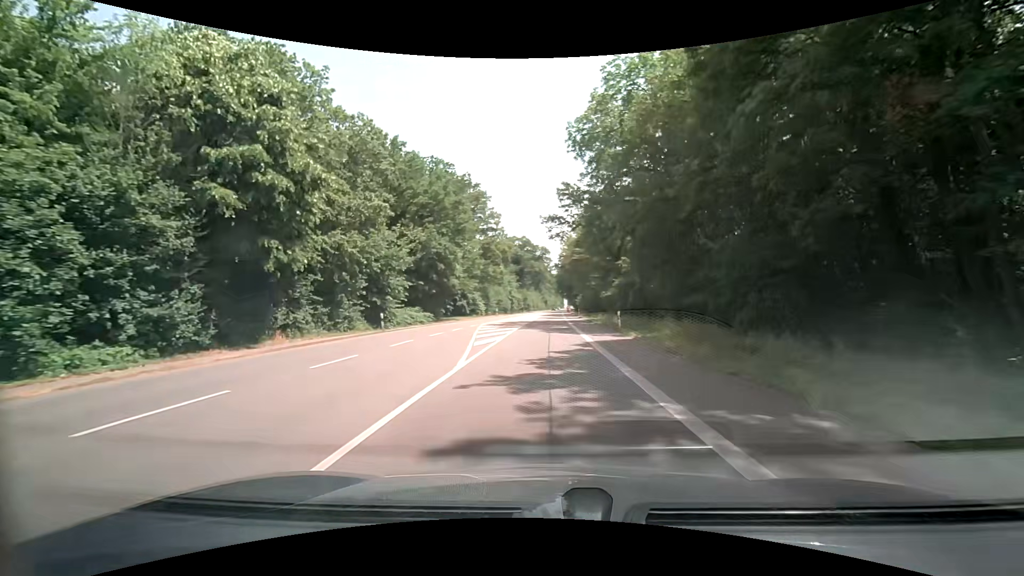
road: secondary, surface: asphalt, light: Day
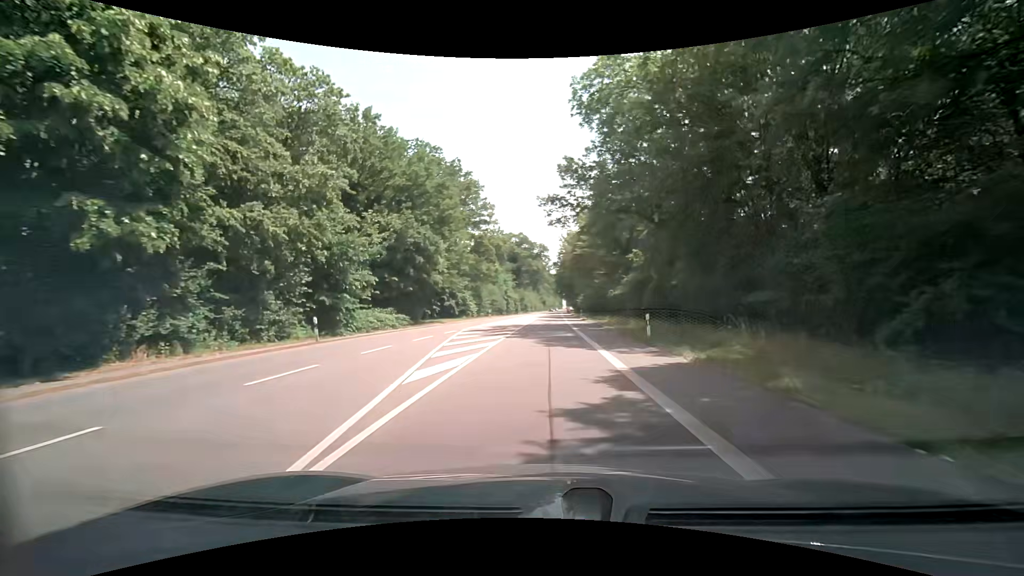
(0.0, +8.5) m; 0°
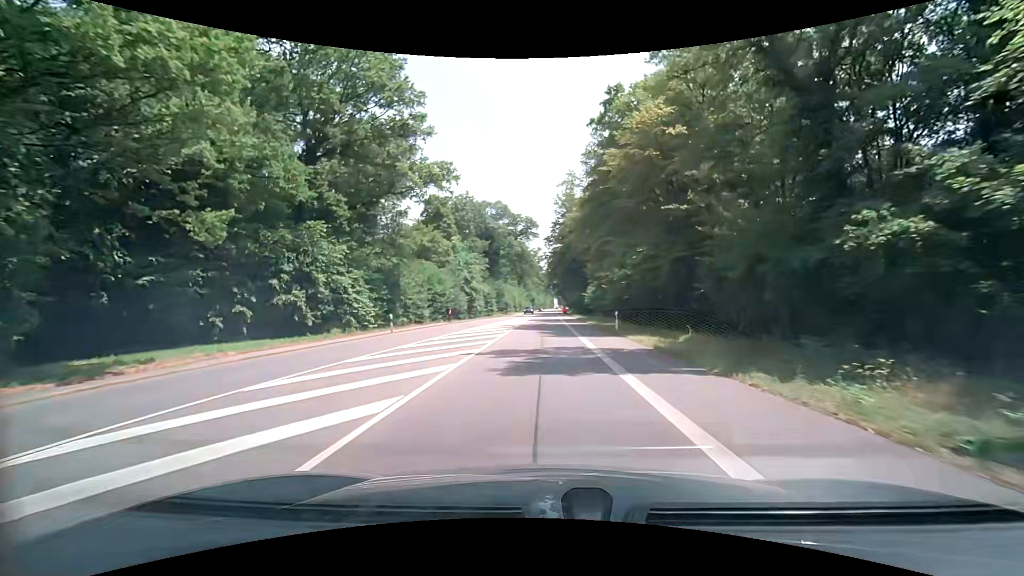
(+0.7, +42.2) m; +1°
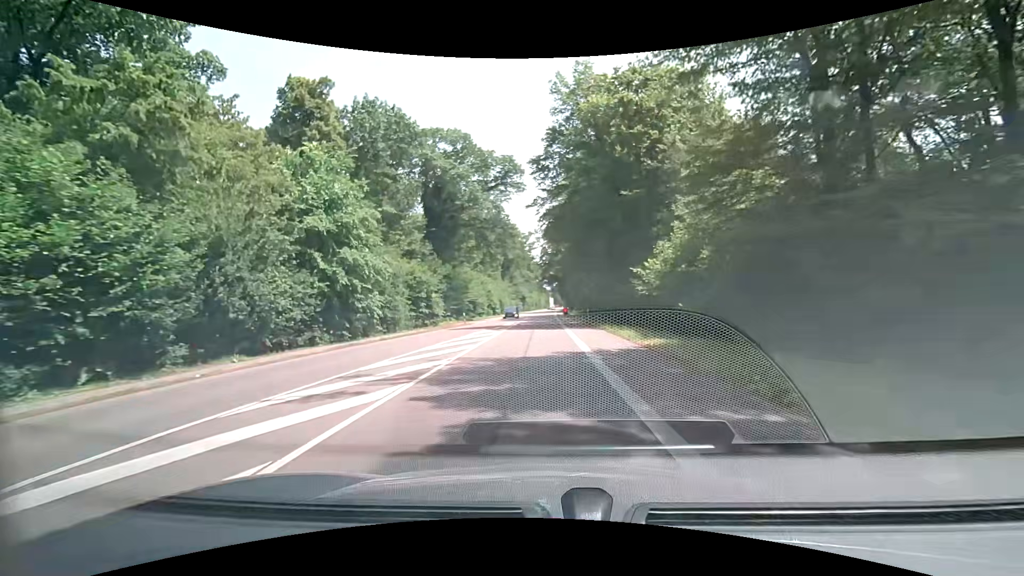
(+0.2, +41.1) m; +1°
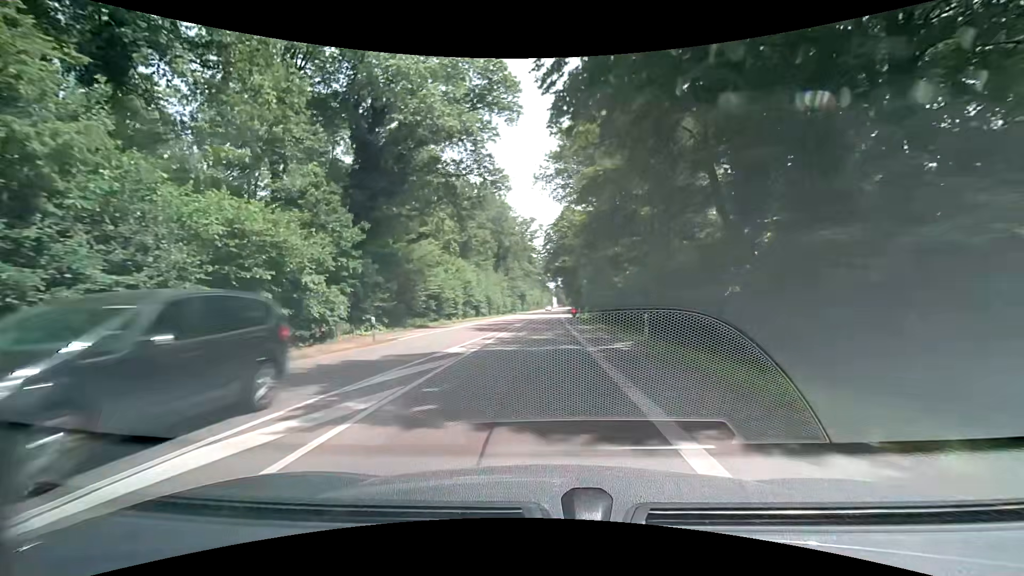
(-0.2, +23.9) m; -1°
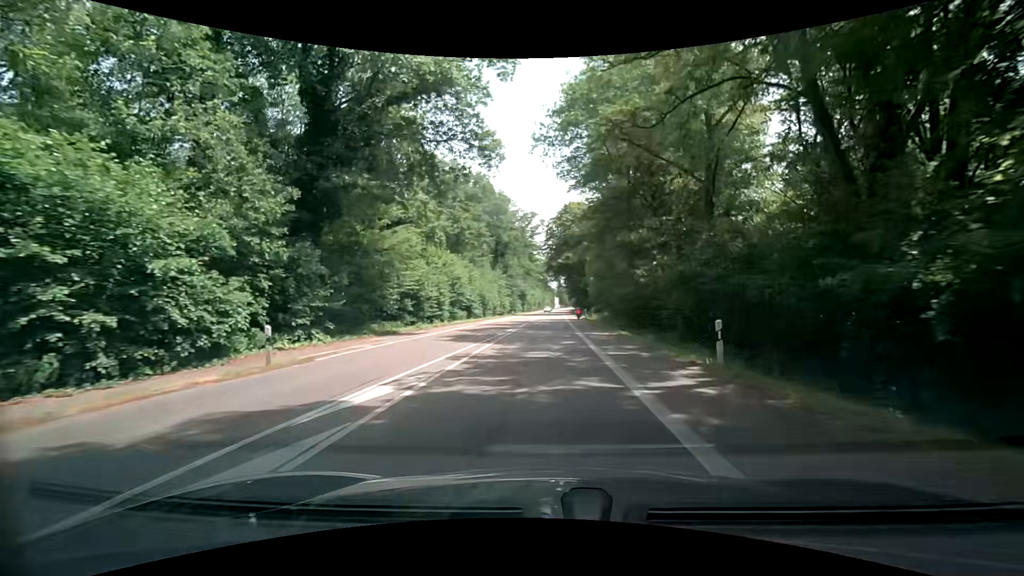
(0.0, +7.9) m; 0°
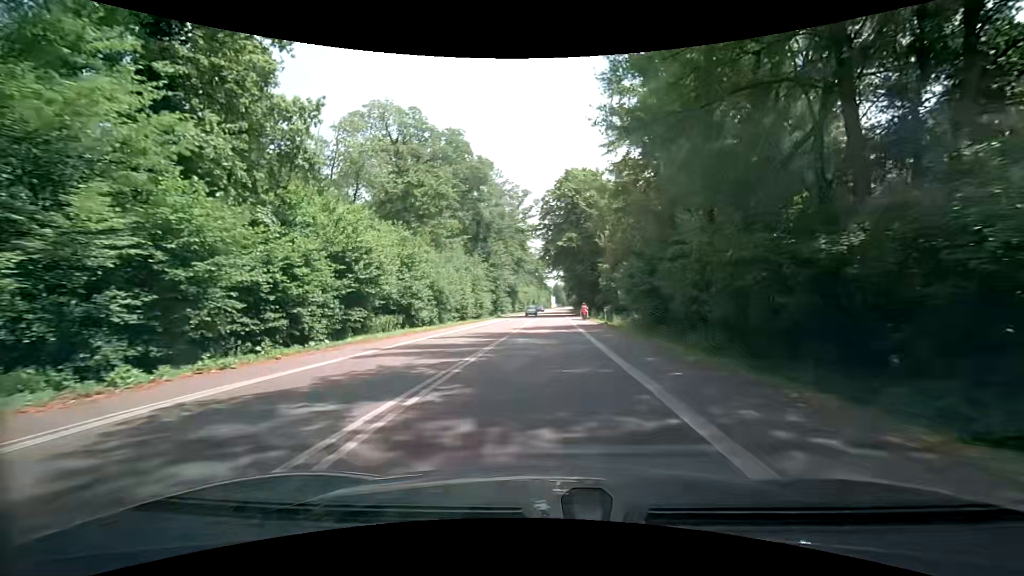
(0.0, +23.2) m; +1°
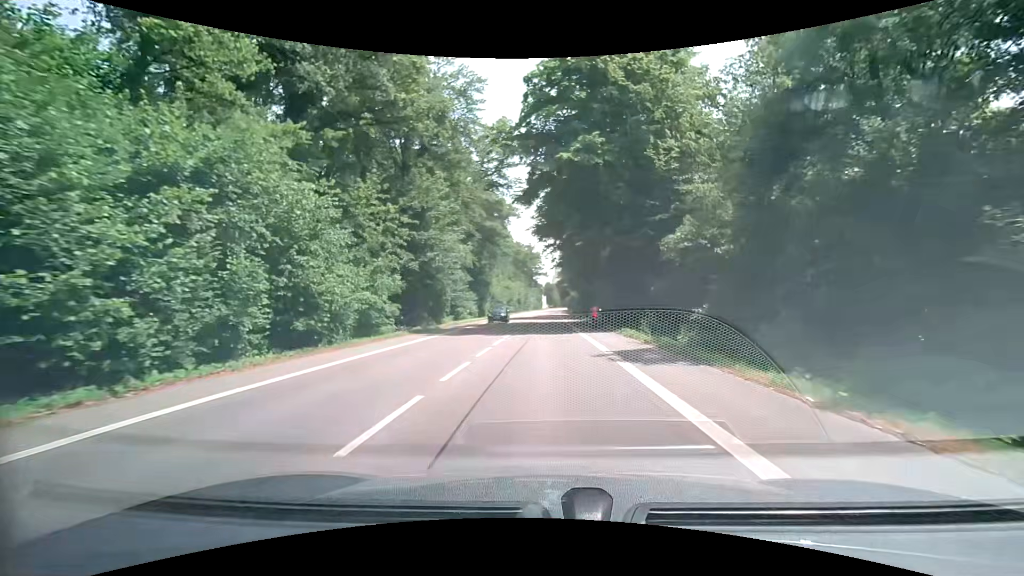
(-0.1, +38.2) m; +1°
(0, +10) (0, +20) (0, +30) (0, +40) (+1, +50) (+1, +60) (+1, +70) (+1, +80) (+1, +90) (+1, +100) m
